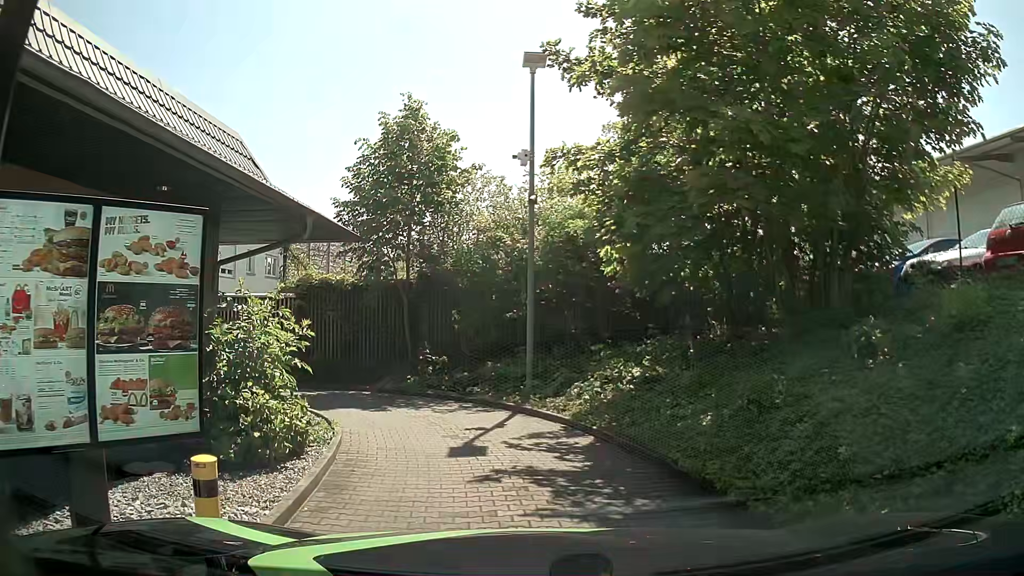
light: Day
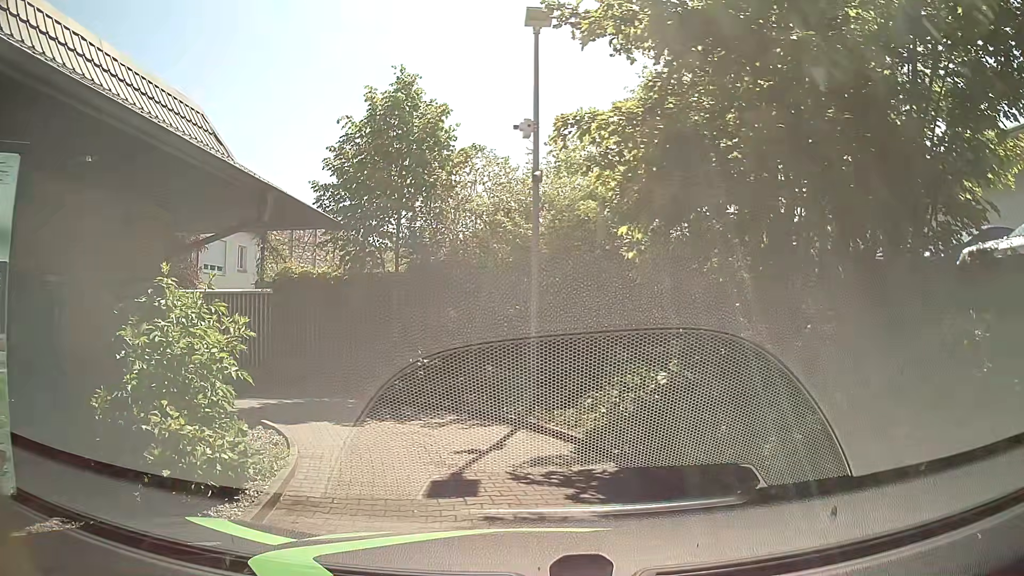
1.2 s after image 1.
(0.0, +1.6) m; +1°
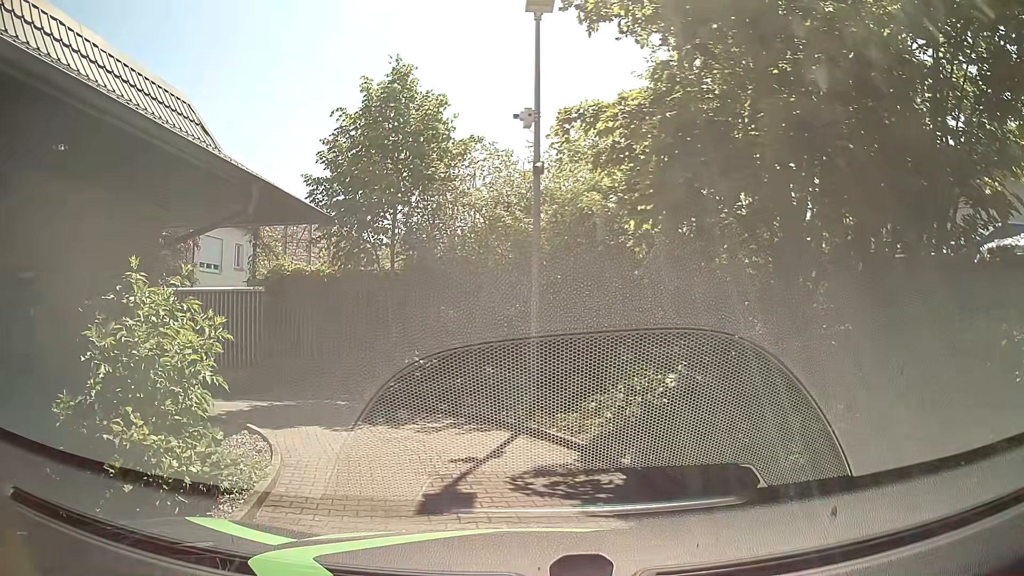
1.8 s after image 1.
(0.0, +0.5) m; 0°
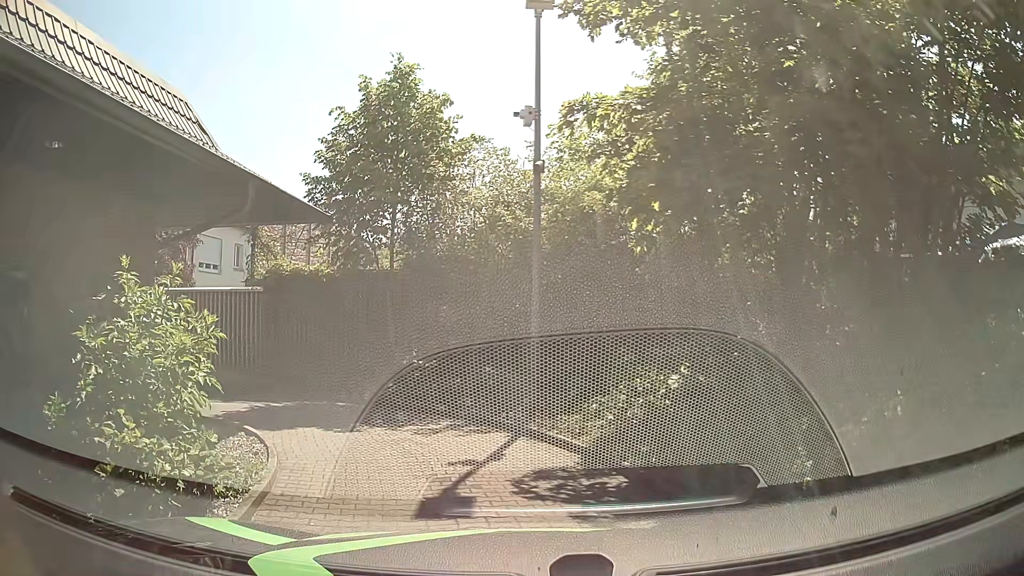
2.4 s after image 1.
(0.0, +0.1) m; 0°
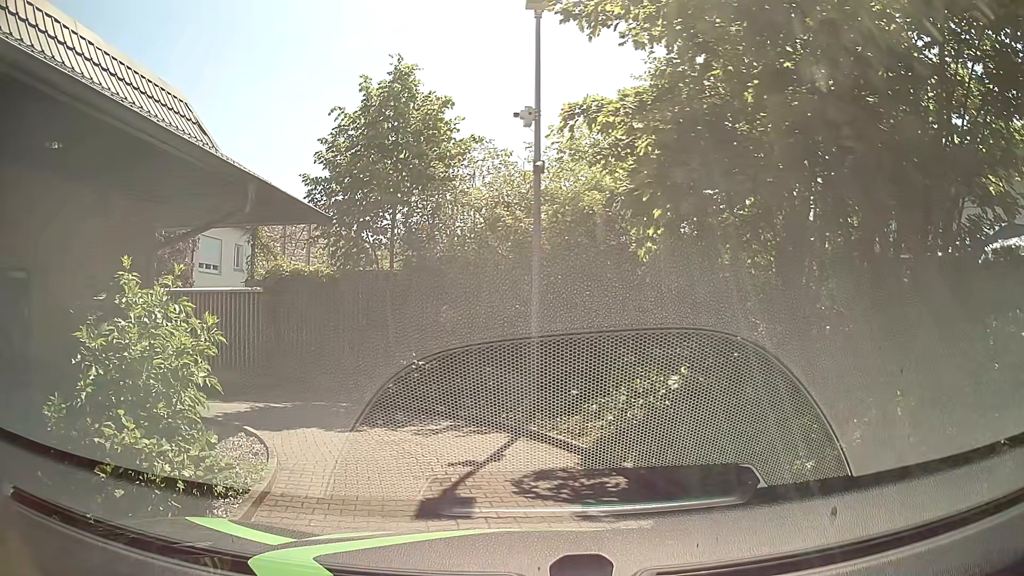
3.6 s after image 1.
(0.0, 0.0) m; 0°
